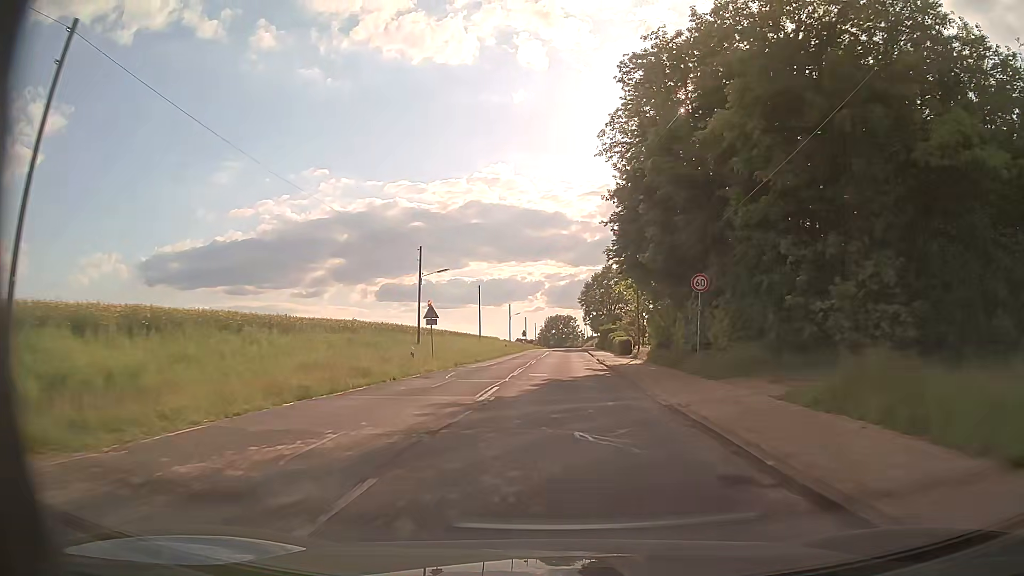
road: tertiary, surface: asphalt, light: Day
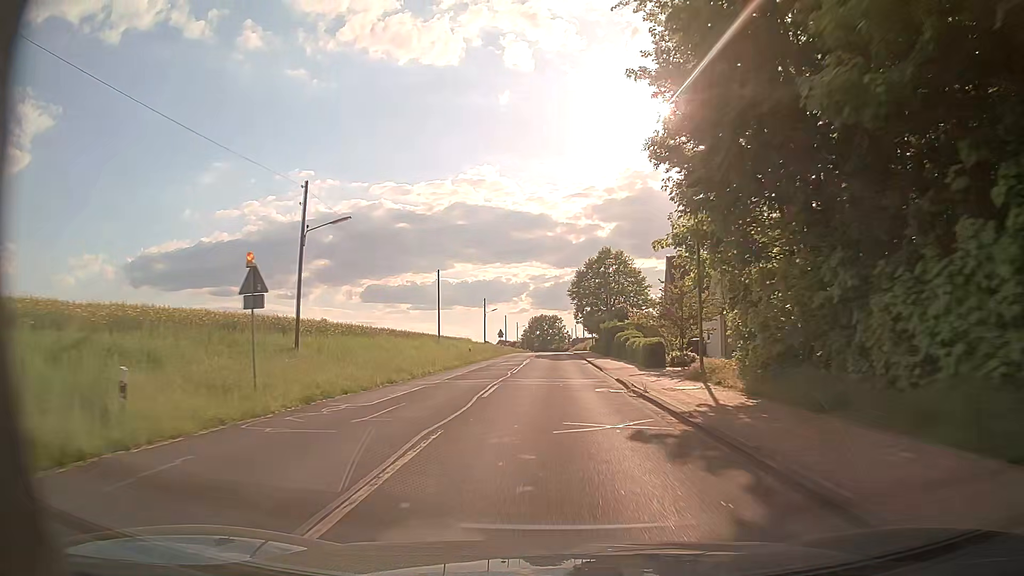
(+0.3, +20.5) m; +1°
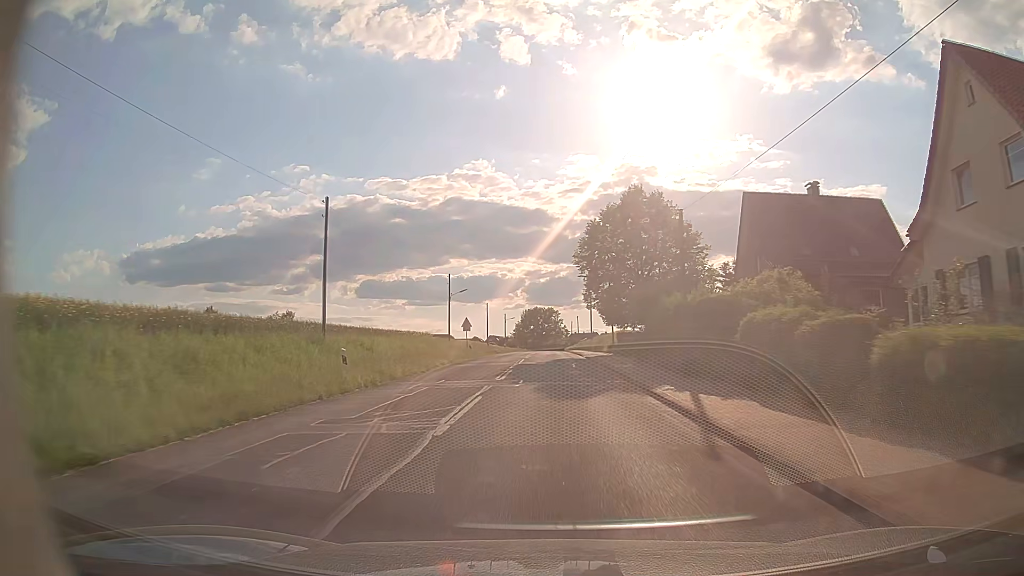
(+0.1, +31.2) m; 0°
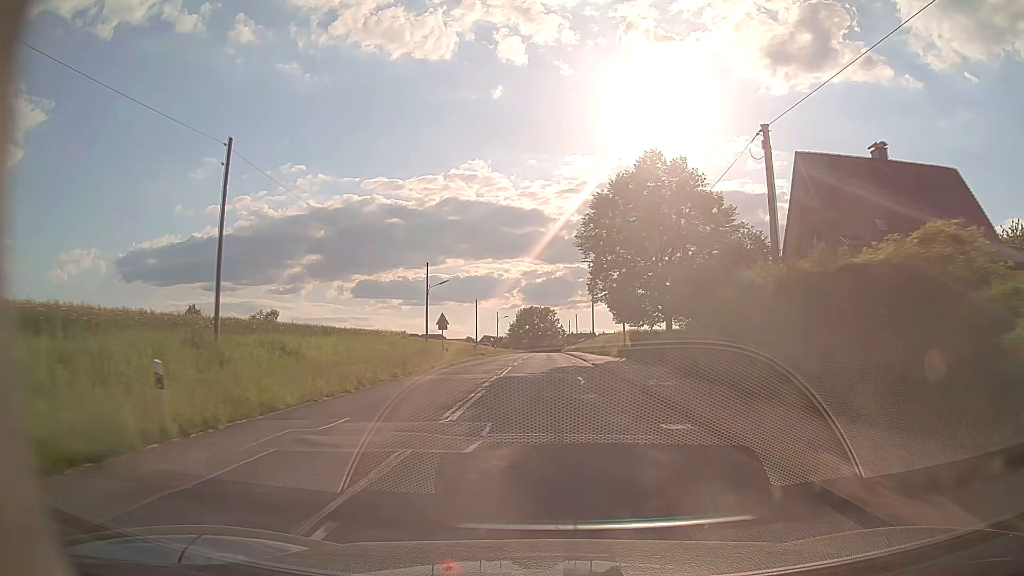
(0.0, +10.3) m; 0°
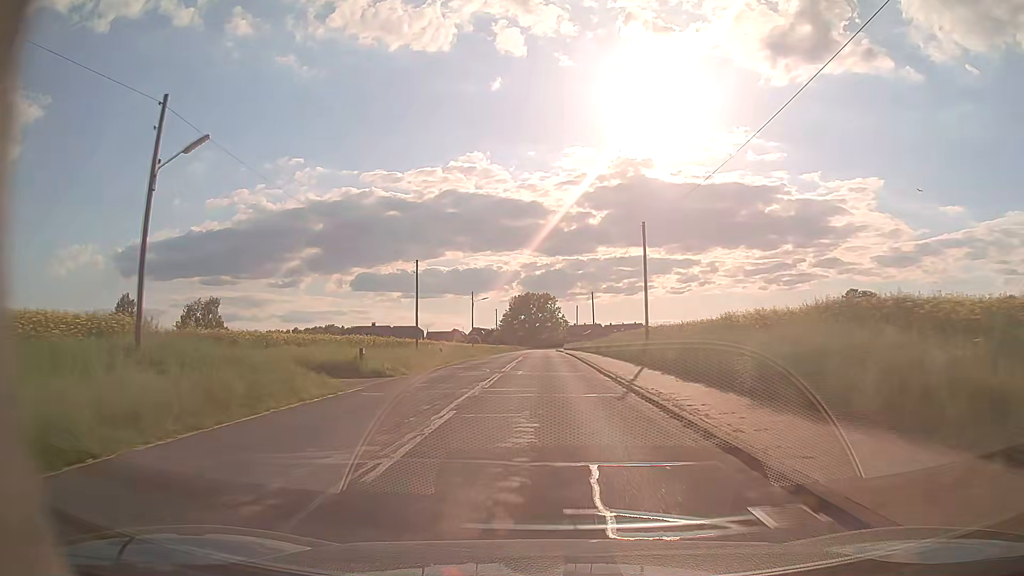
(+0.1, +40.8) m; 0°
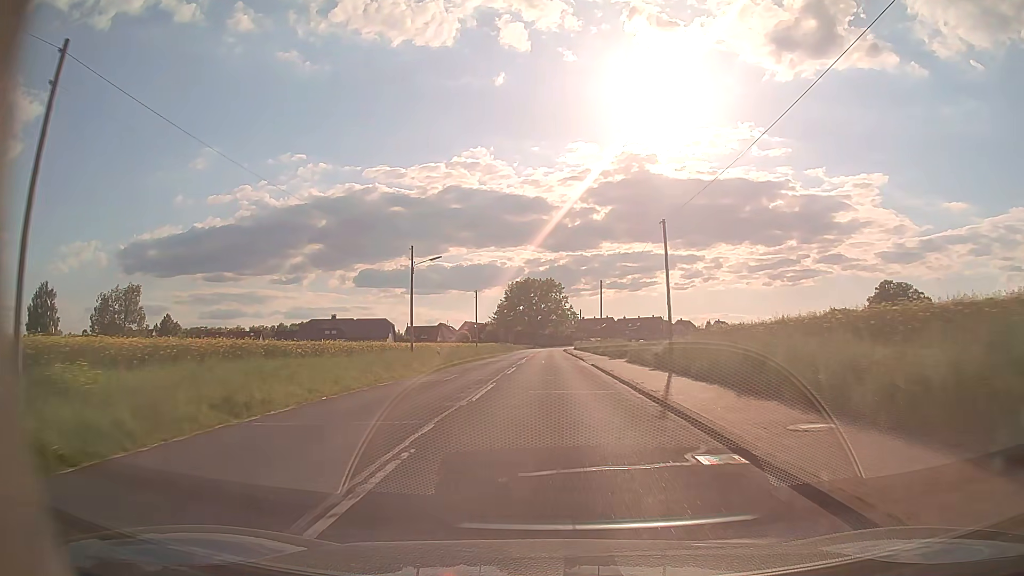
(-0.2, +40.3) m; -1°
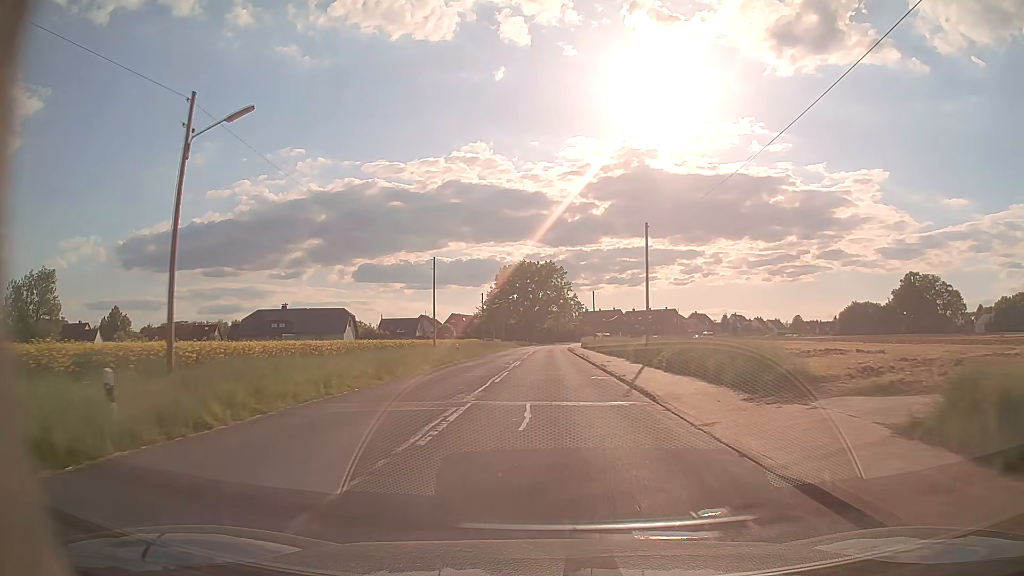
(+0.1, +29.9) m; 0°
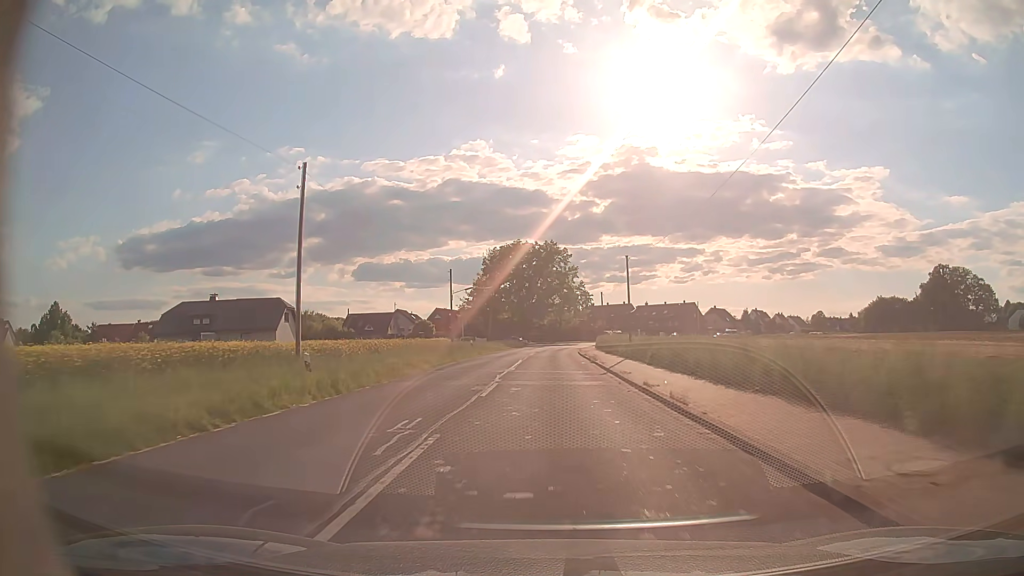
(-0.1, +29.1) m; 0°
(0, +10) (0, +20) (0, +30) (0, +40) (+1, +50) (+1, +60) (+1, +70) (+2, +80) (+3, +90) (+5, +100) m
